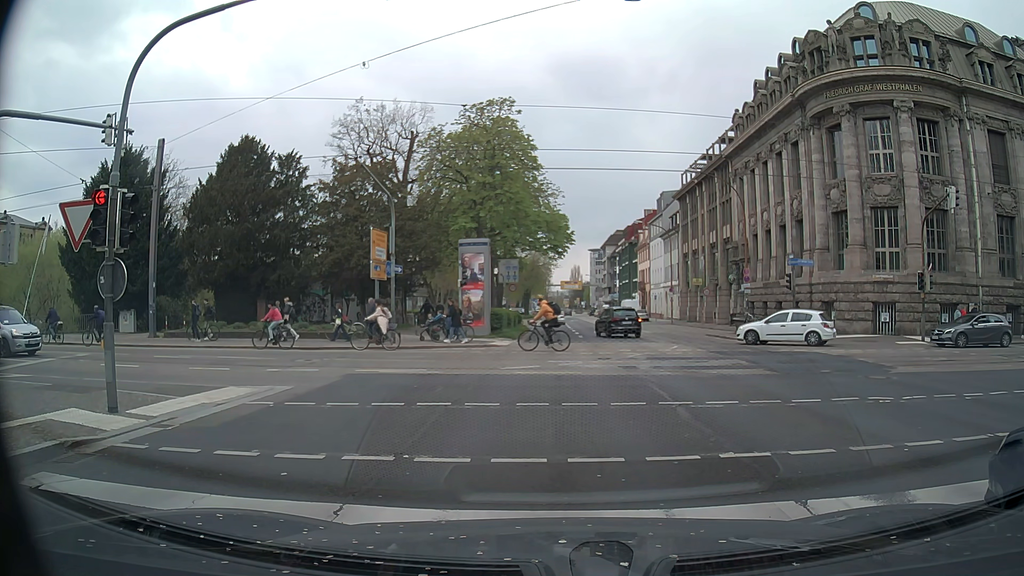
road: primary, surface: asphalt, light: Day
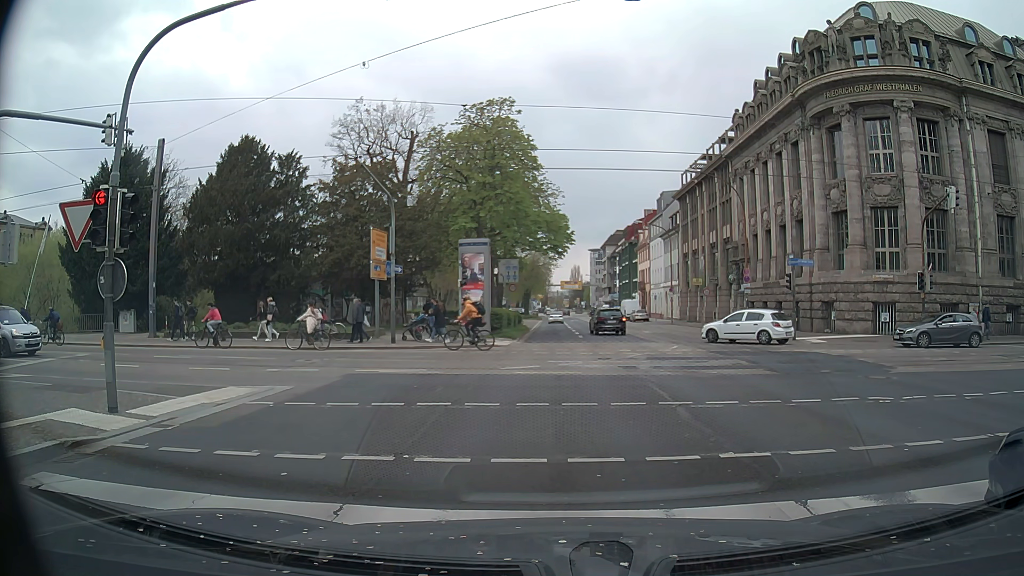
(0.0, 0.0) m; 0°
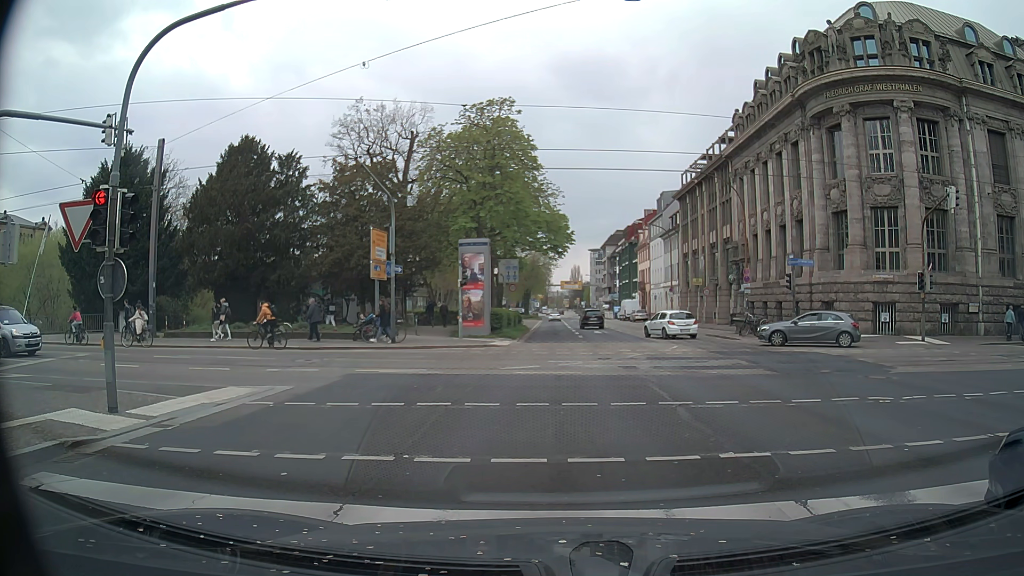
(0.0, 0.0) m; 0°
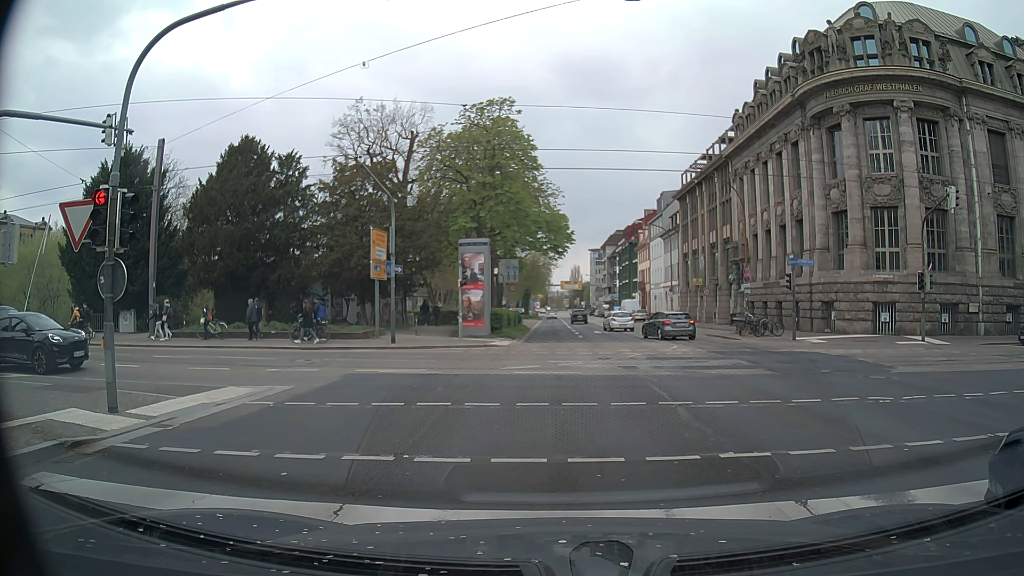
(0.0, 0.0) m; 0°
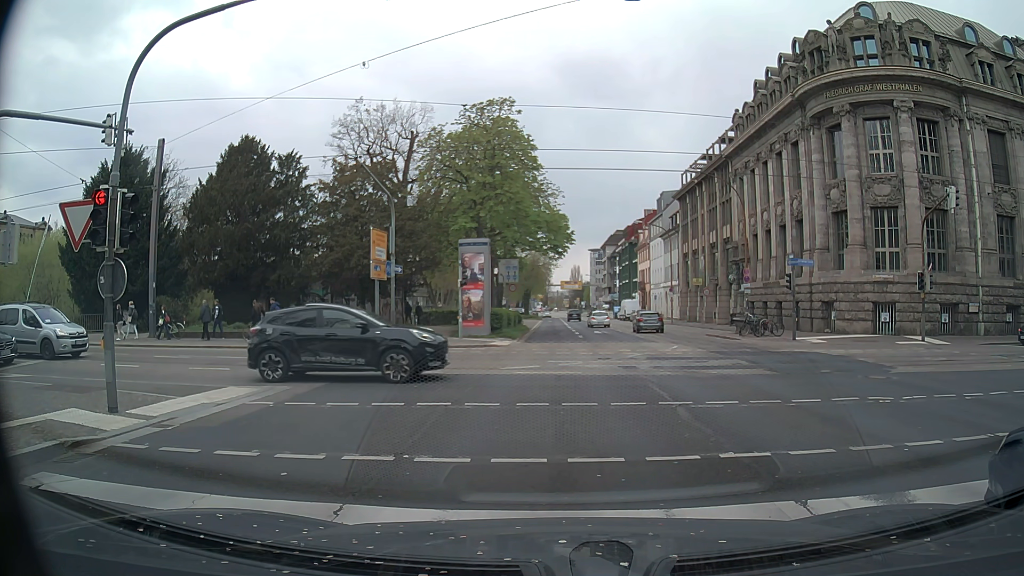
(0.0, 0.0) m; 0°
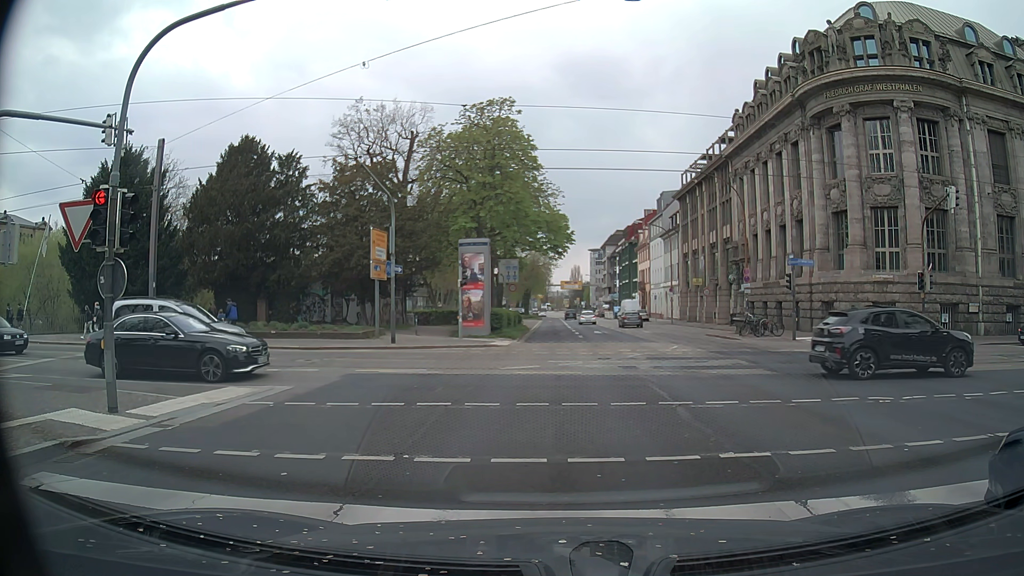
(0.0, 0.0) m; 0°
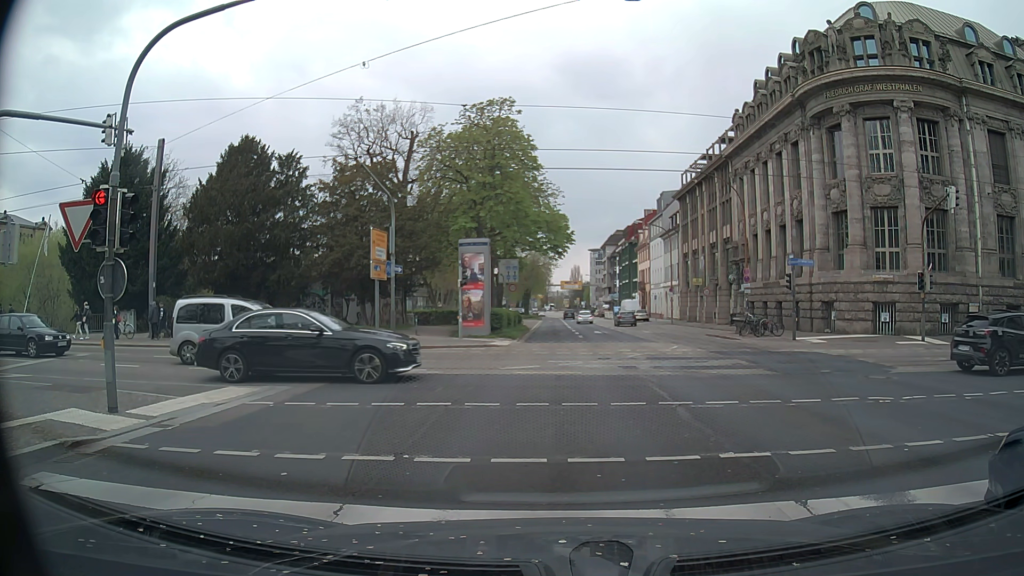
(0.0, 0.0) m; 0°
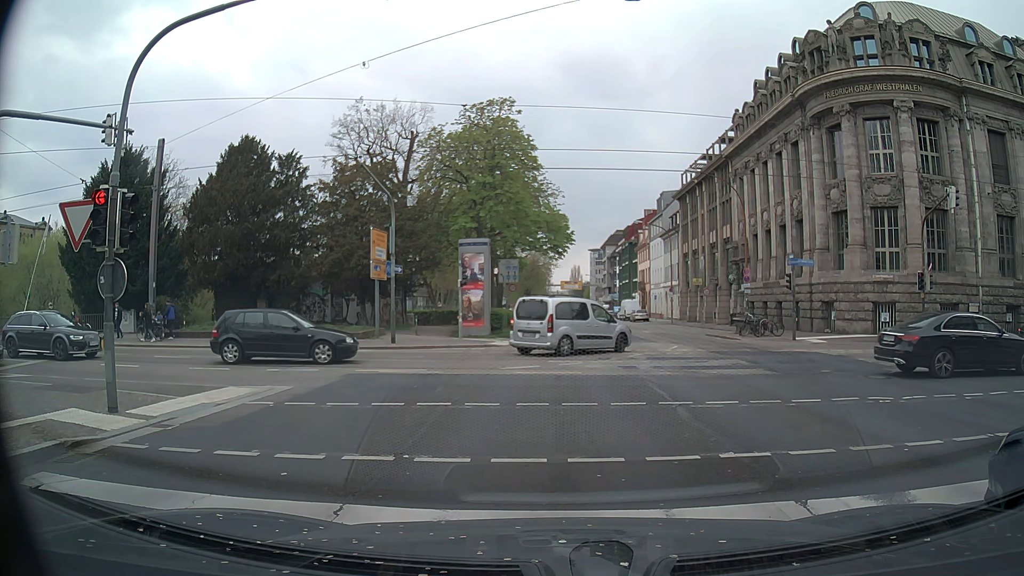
(0.0, 0.0) m; 0°
(0, +10) (0, +20) (+1, +30) (+1, +40) (+1, +50) (+1, +60) (+1, +70) (+1, +80) (+1, +90) (+1, +100) m
